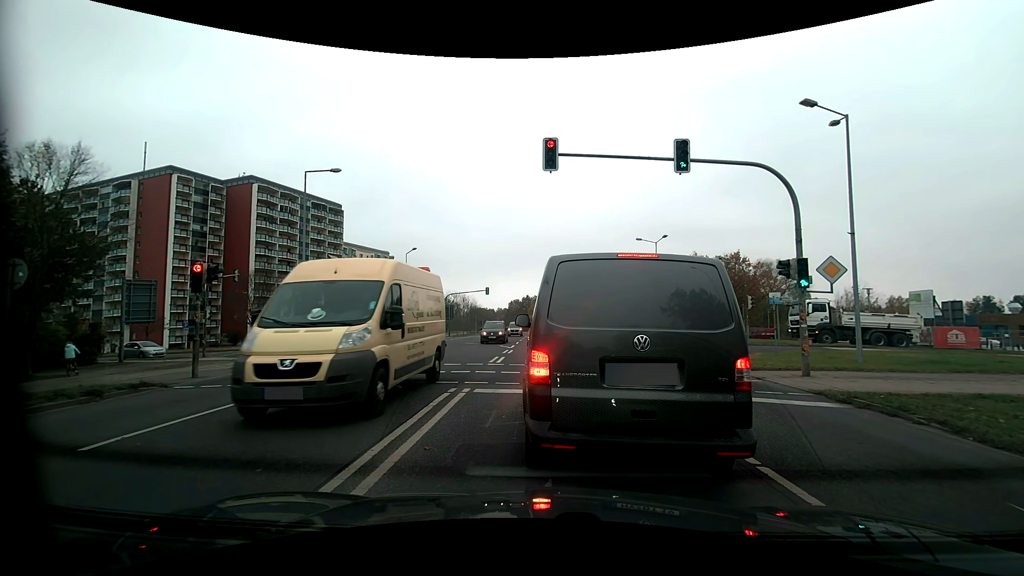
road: secondary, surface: asphalt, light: Day
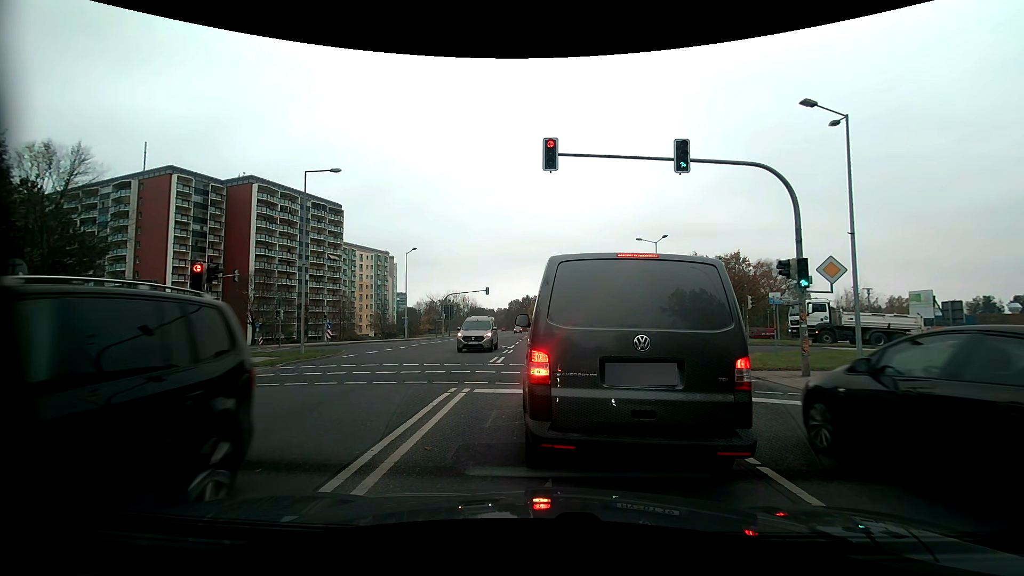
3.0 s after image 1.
(0.0, 0.0) m; 0°
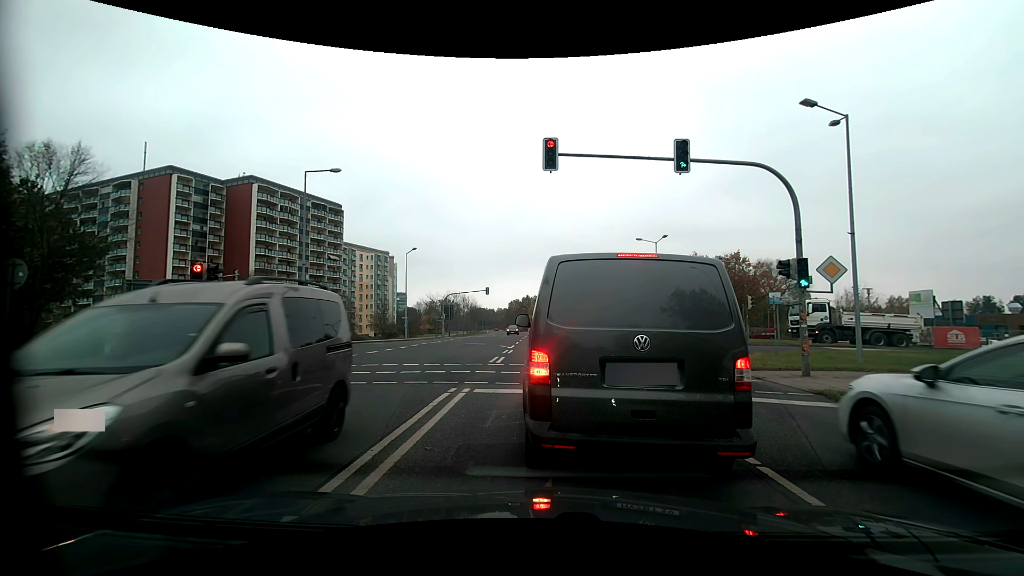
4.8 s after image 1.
(0.0, 0.0) m; 0°
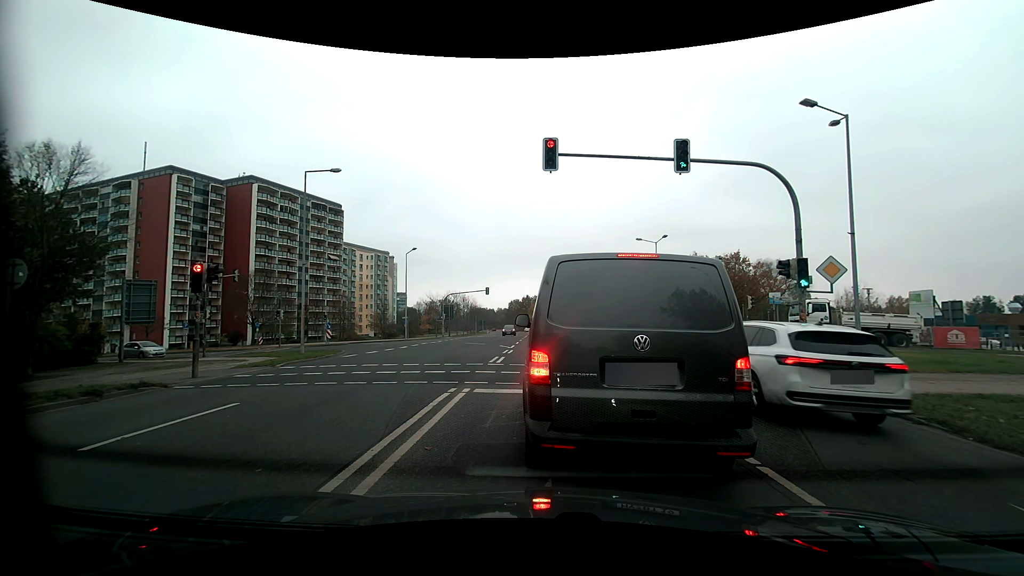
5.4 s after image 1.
(0.0, 0.0) m; 0°
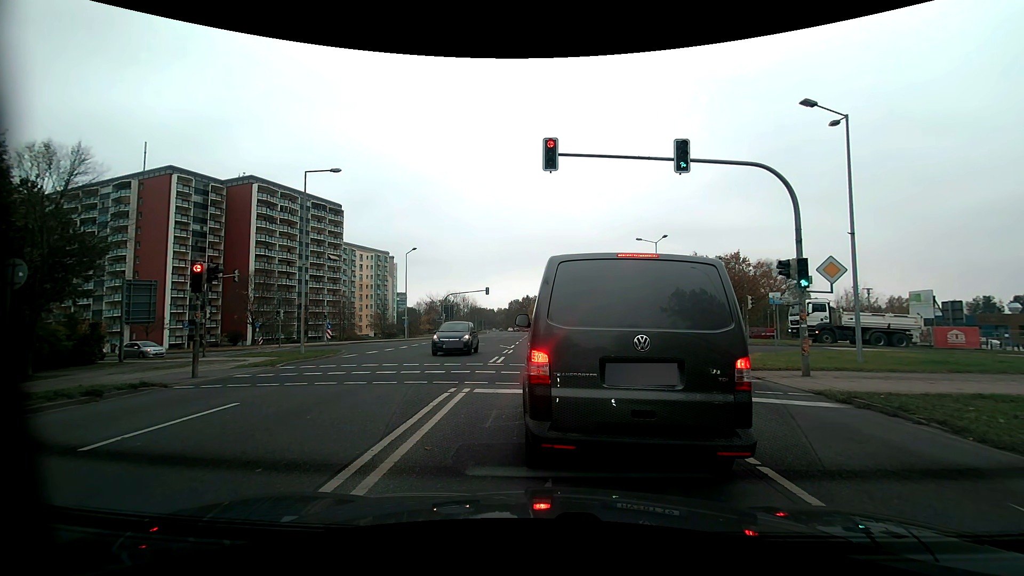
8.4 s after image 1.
(0.0, 0.0) m; 0°
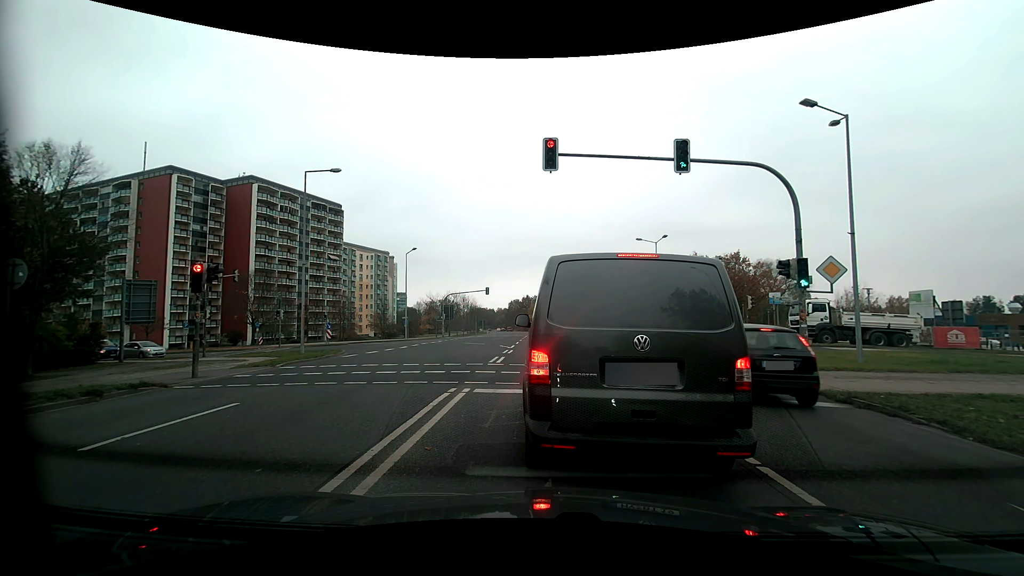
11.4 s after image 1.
(0.0, 0.0) m; 0°
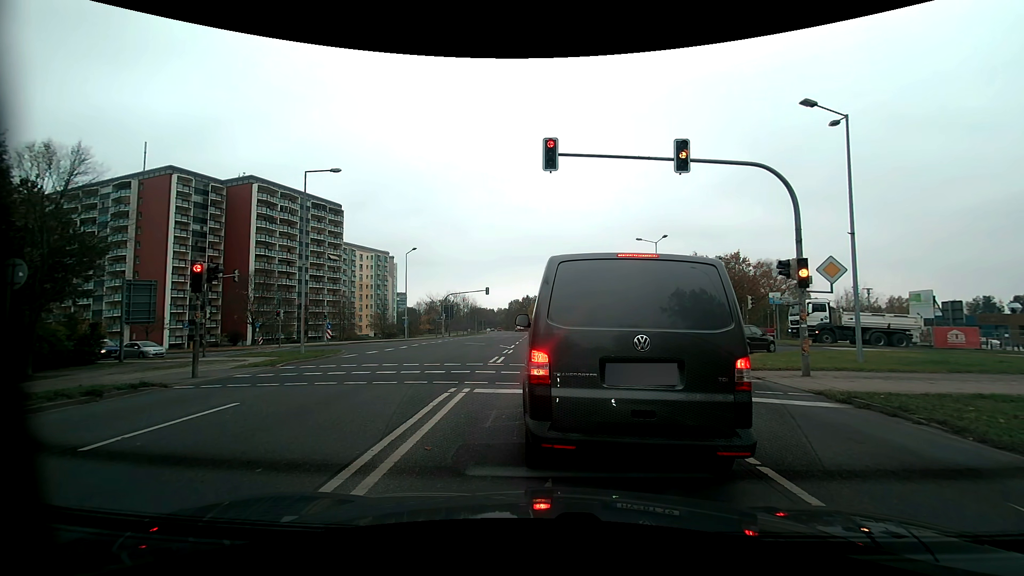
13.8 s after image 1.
(0.0, 0.0) m; 0°
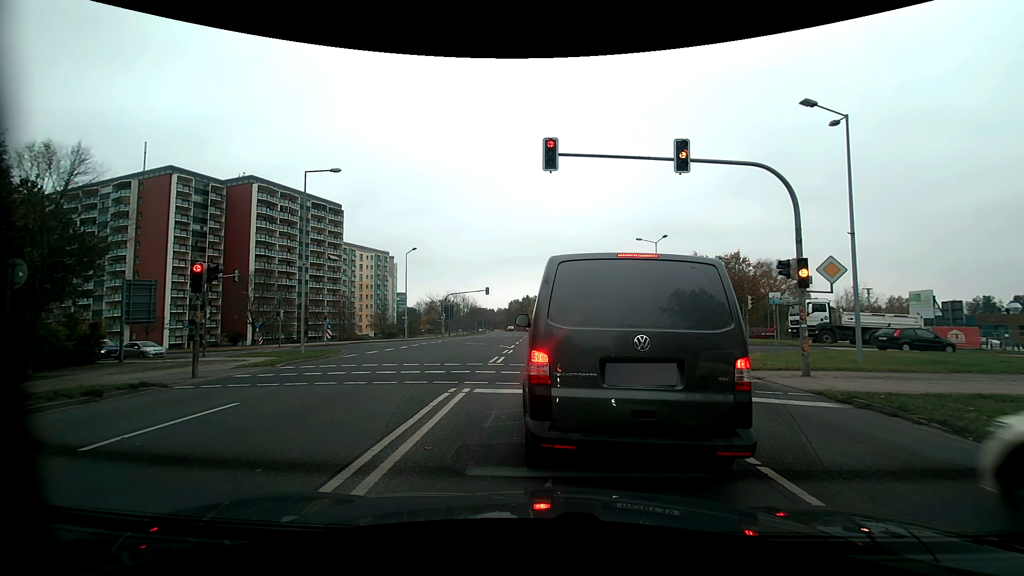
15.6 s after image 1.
(0.0, 0.0) m; 0°
(0, +10) (0, +20) (0, +30) (-3, +40) (-10, +46) (-20, +50) (-29, +52) (-39, +55) (-48, +58) (-58, +61) m
